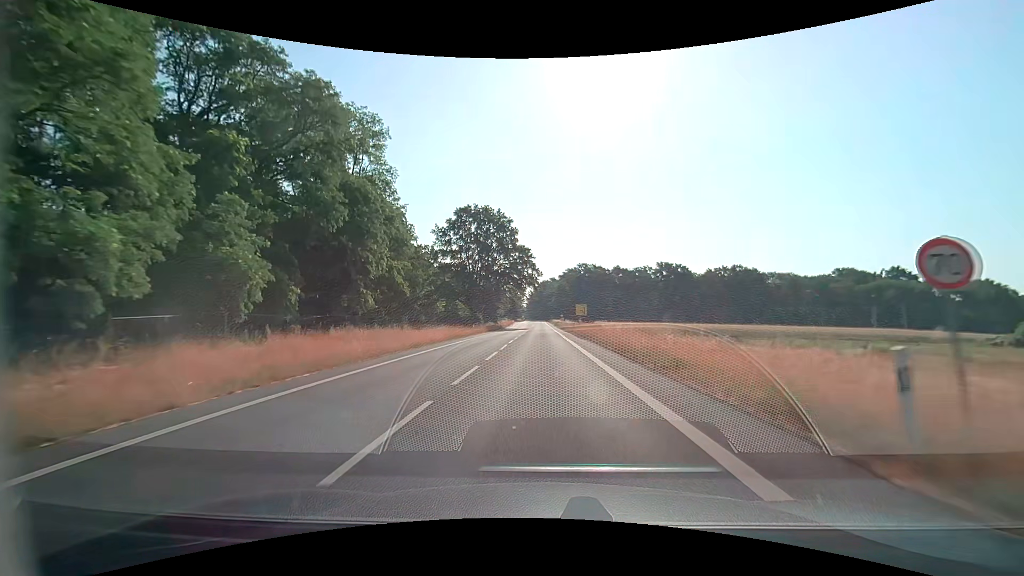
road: secondary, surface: asphalt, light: Day
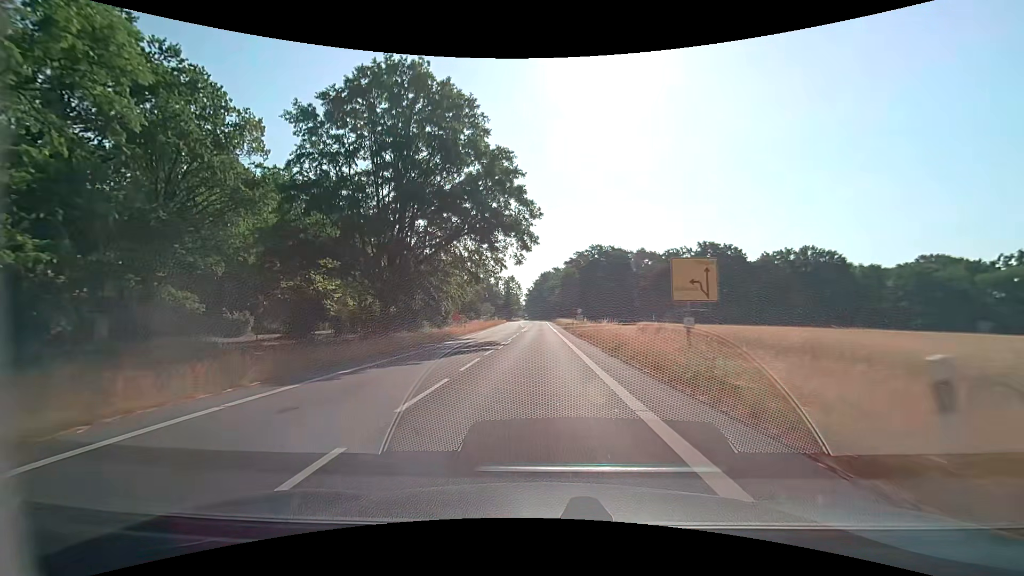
(+0.1, +51.0) m; 0°
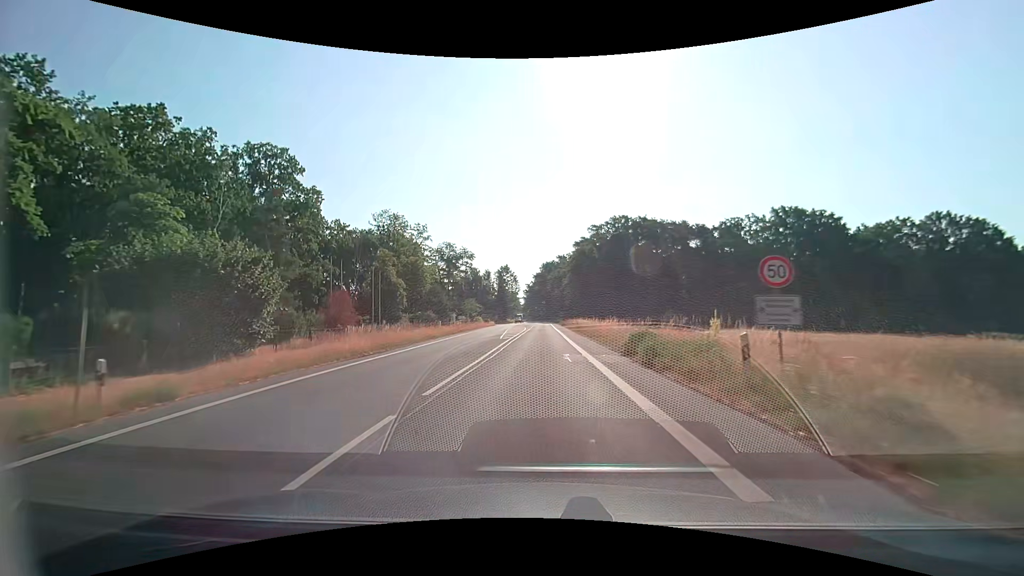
(-0.3, +45.7) m; -1°
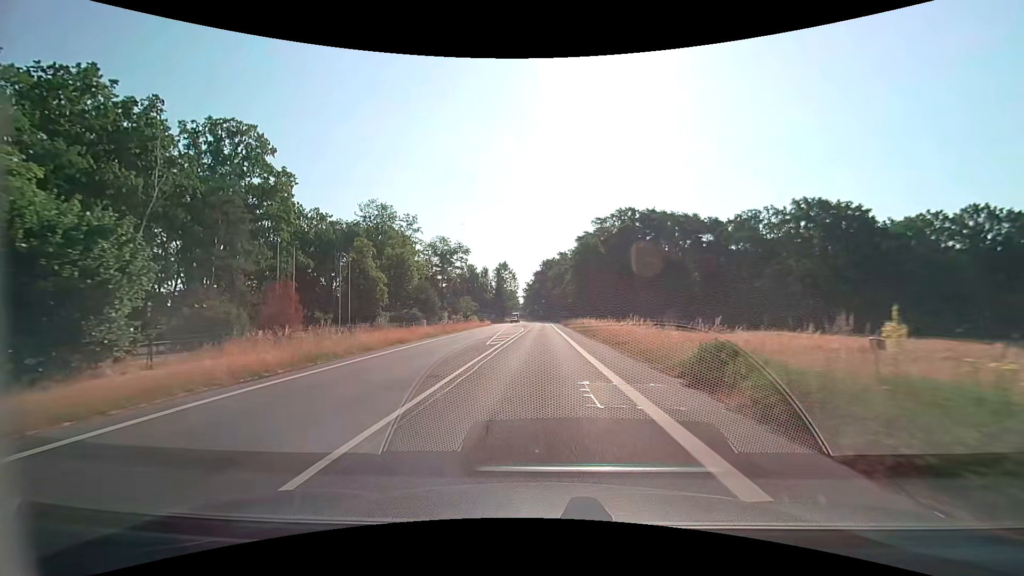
(0.0, +8.0) m; 0°
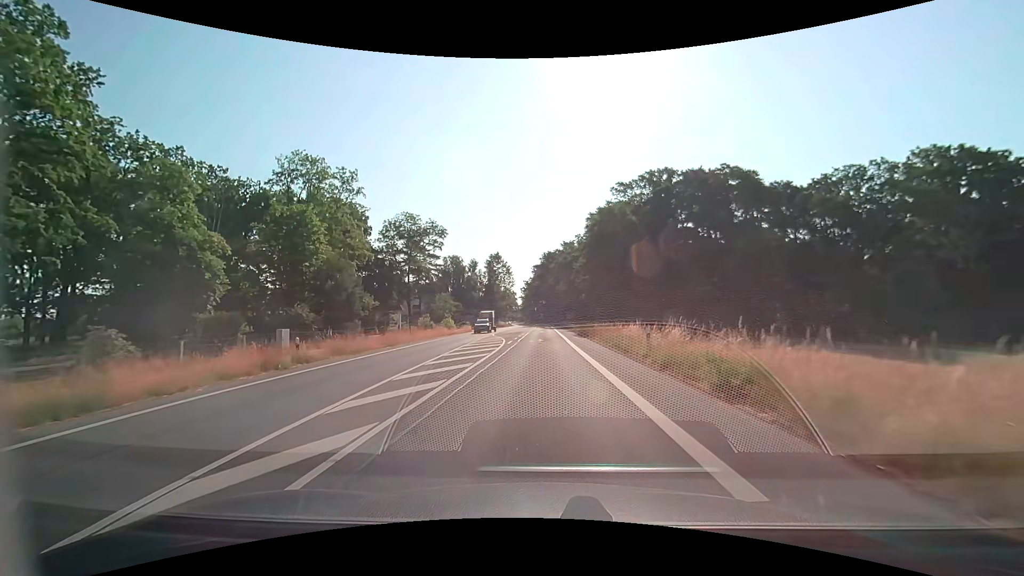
(0.0, +29.8) m; 0°
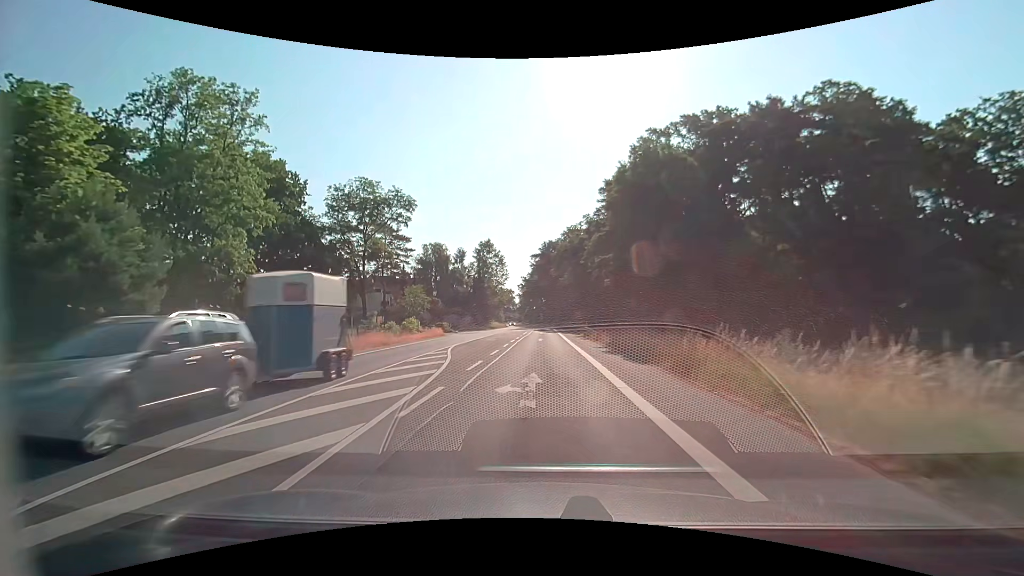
(0.0, +22.0) m; 0°
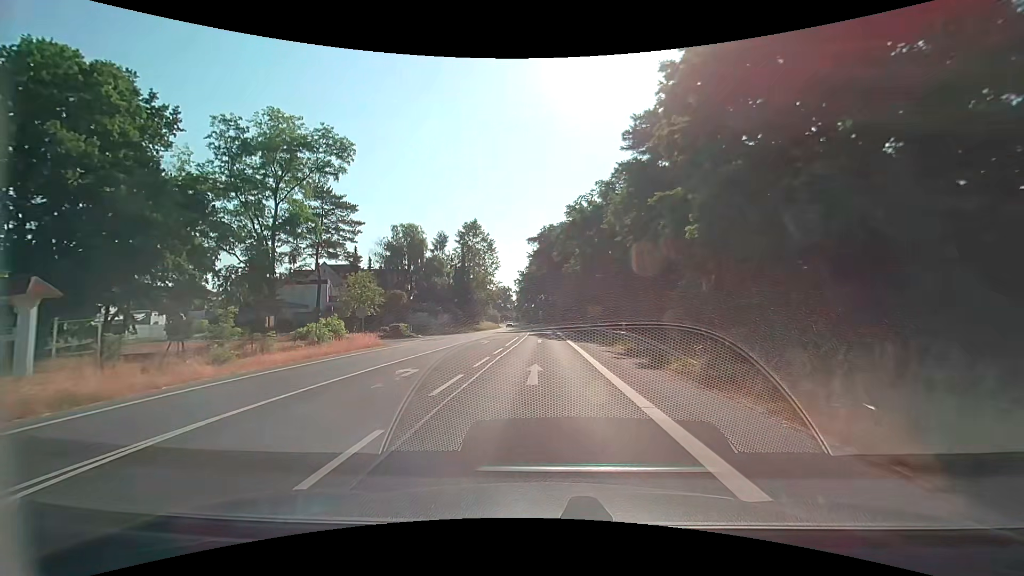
(0.0, +22.2) m; 0°
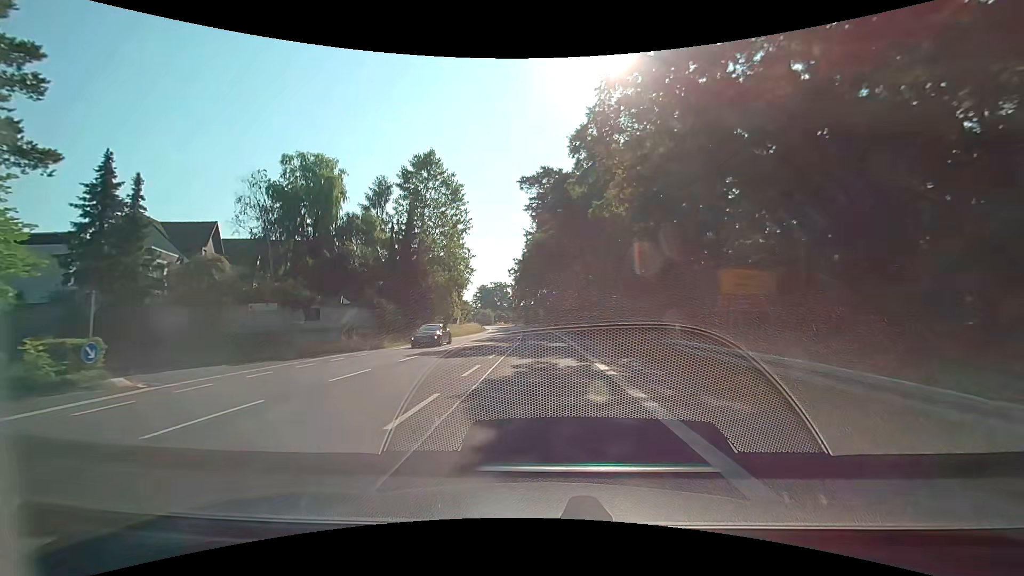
(-0.1, +37.9) m; -1°
(0, +10) (0, +20) (0, +30) (0, +40) (0, +50) (0, +60) (0, +70) (-1, +80) (-2, +90) (-3, +100) m
